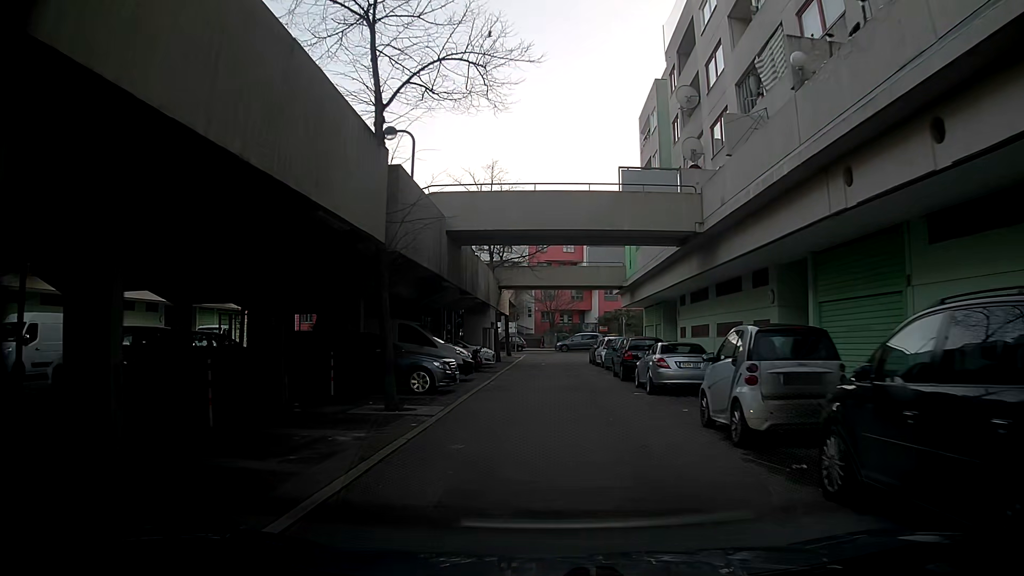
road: residential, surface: asphalt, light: Day
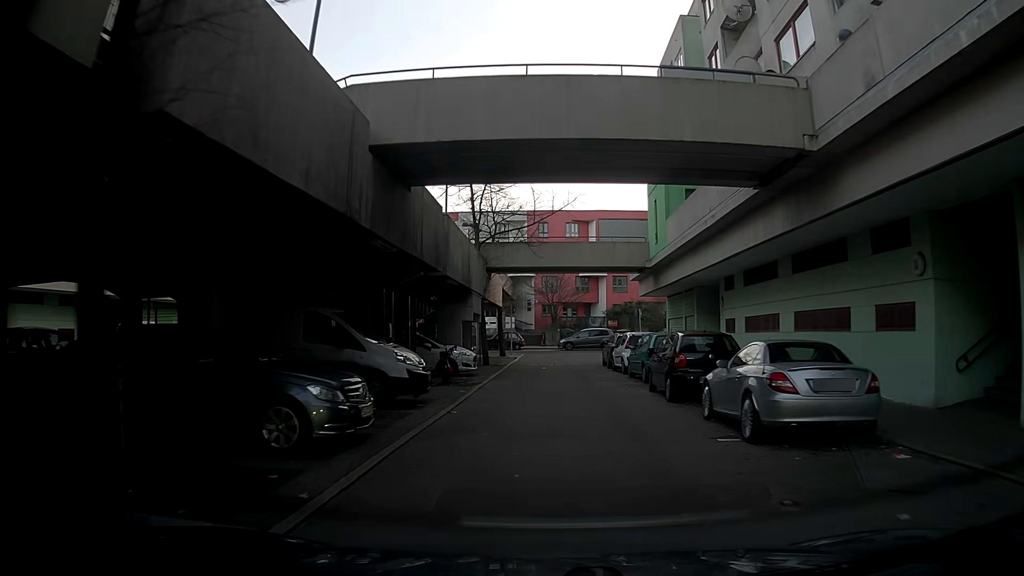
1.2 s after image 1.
(+0.3, +8.4) m; +1°
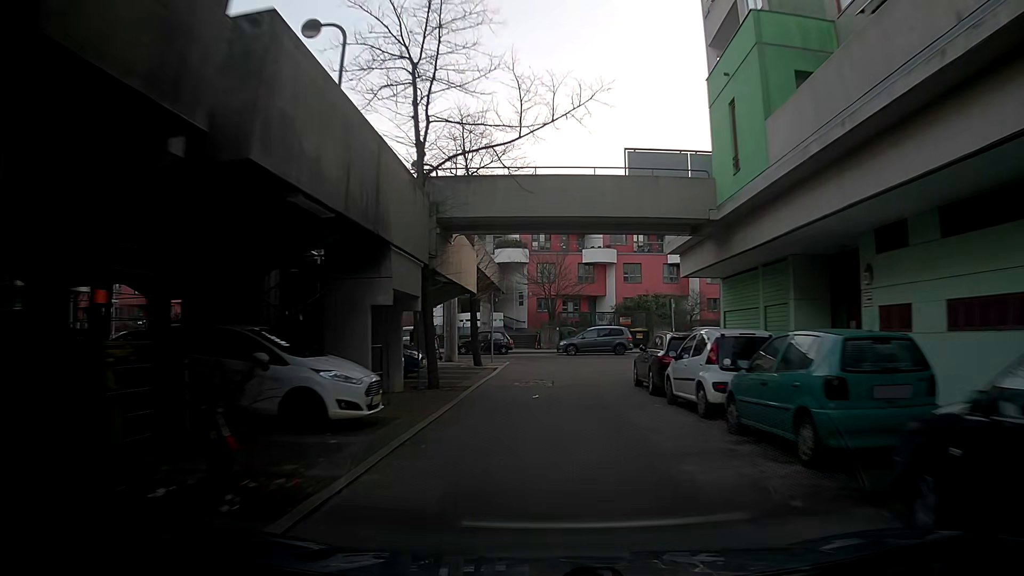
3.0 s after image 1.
(0.0, +12.5) m; -2°
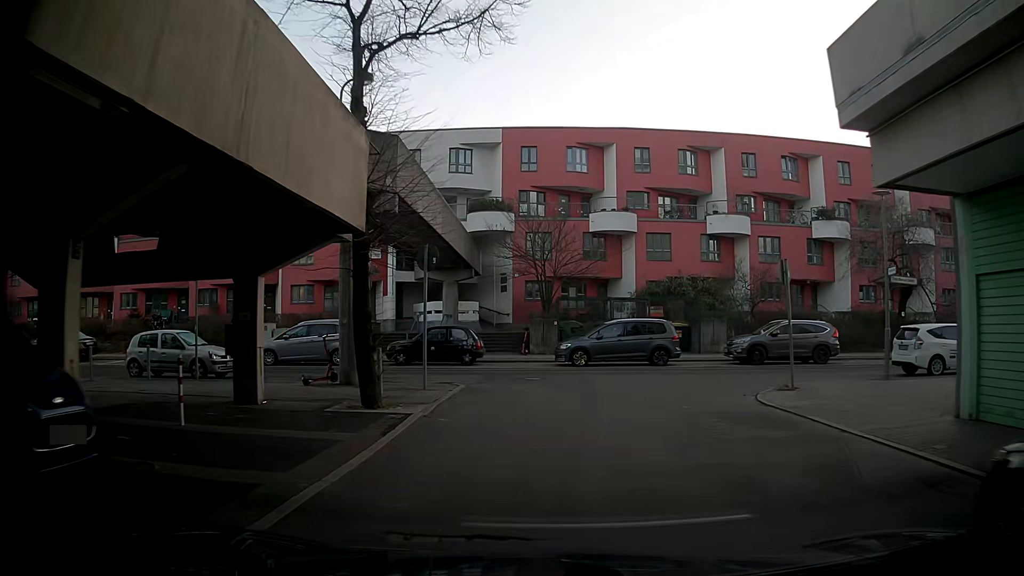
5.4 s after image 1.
(+0.5, +15.8) m; +2°
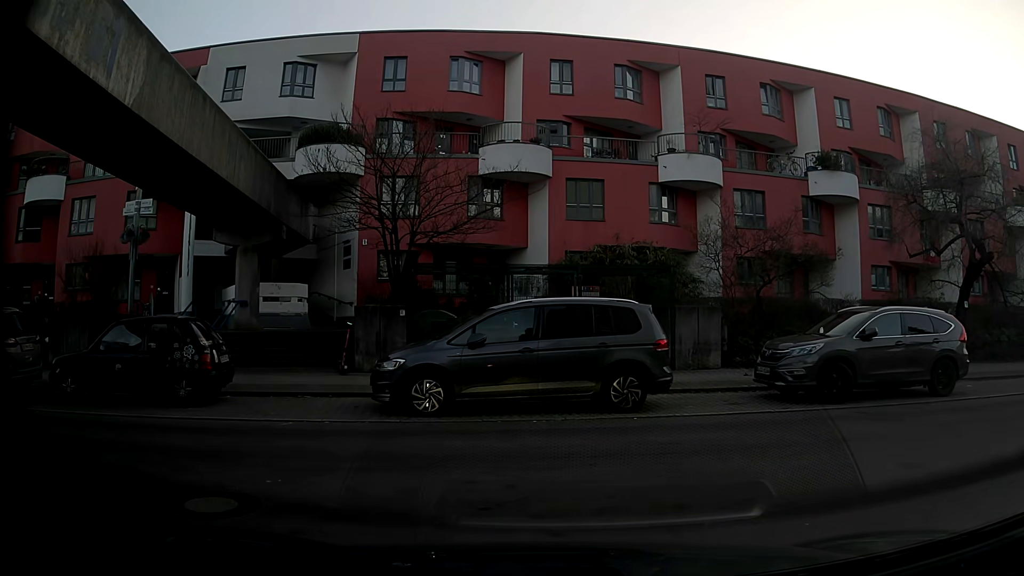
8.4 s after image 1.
(+1.4, +13.7) m; +10°
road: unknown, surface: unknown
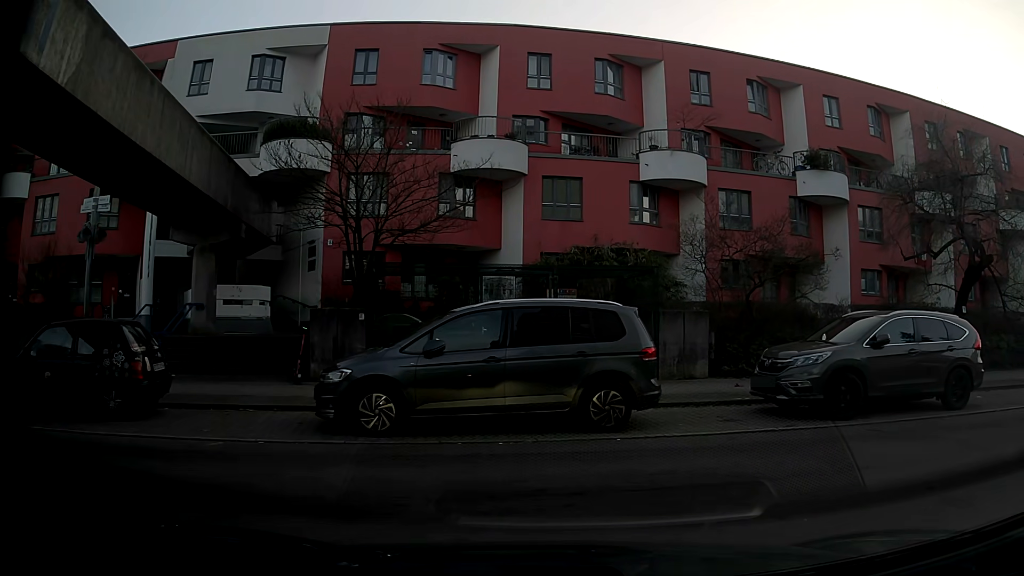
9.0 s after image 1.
(0.0, +1.3) m; +2°
